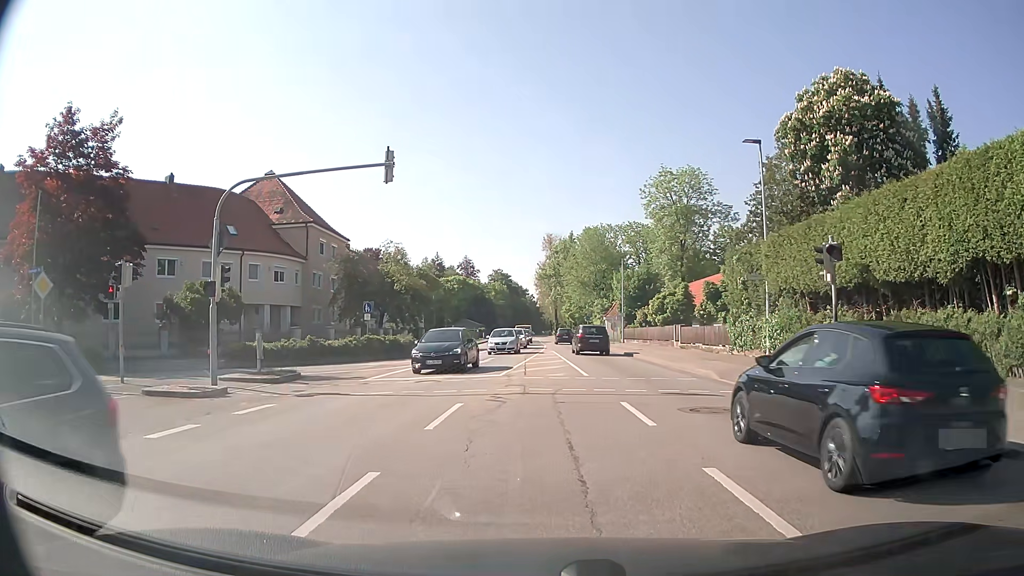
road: secondary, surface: asphalt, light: Day
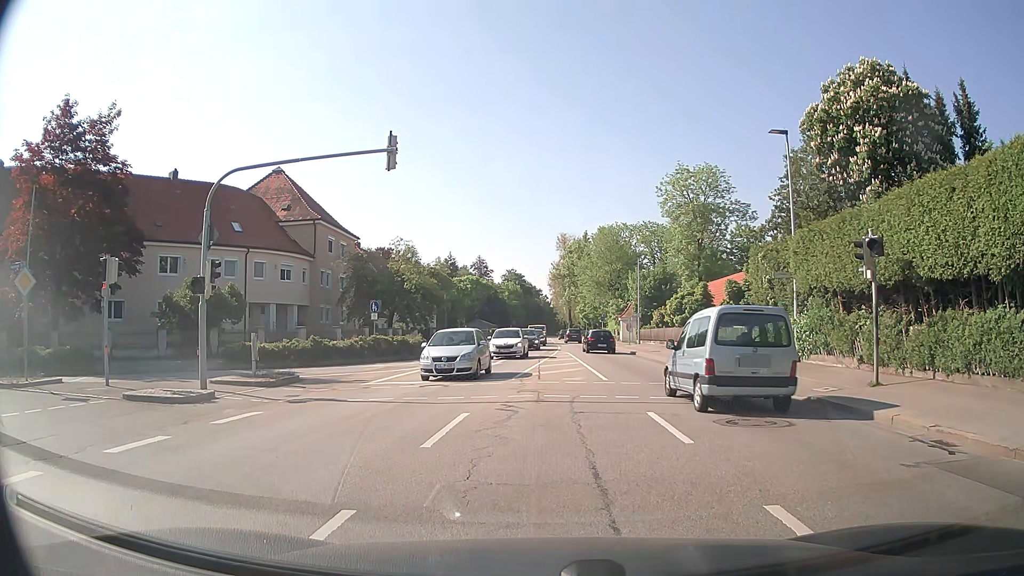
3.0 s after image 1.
(0.0, +1.4) m; 0°
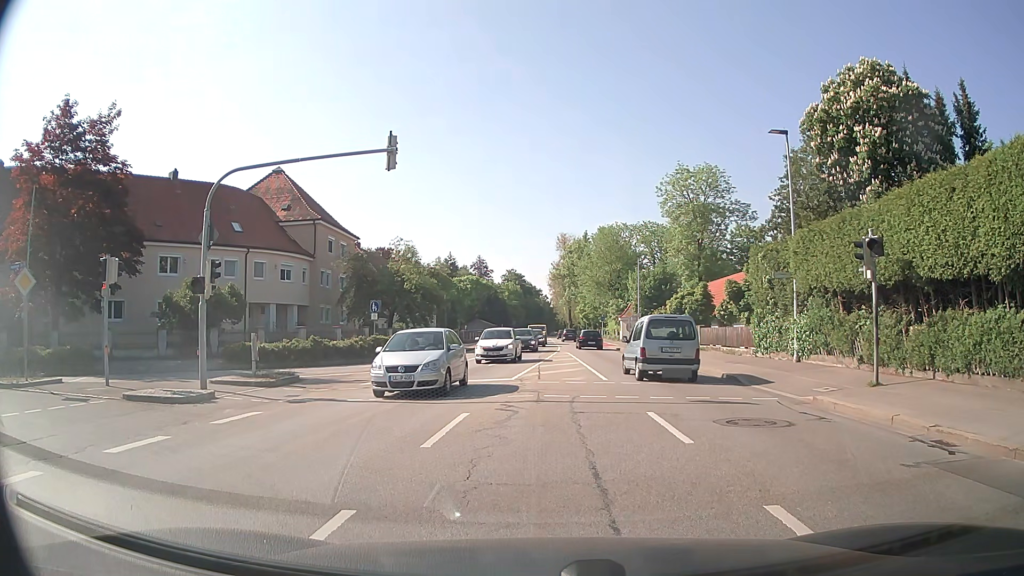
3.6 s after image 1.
(0.0, 0.0) m; 0°
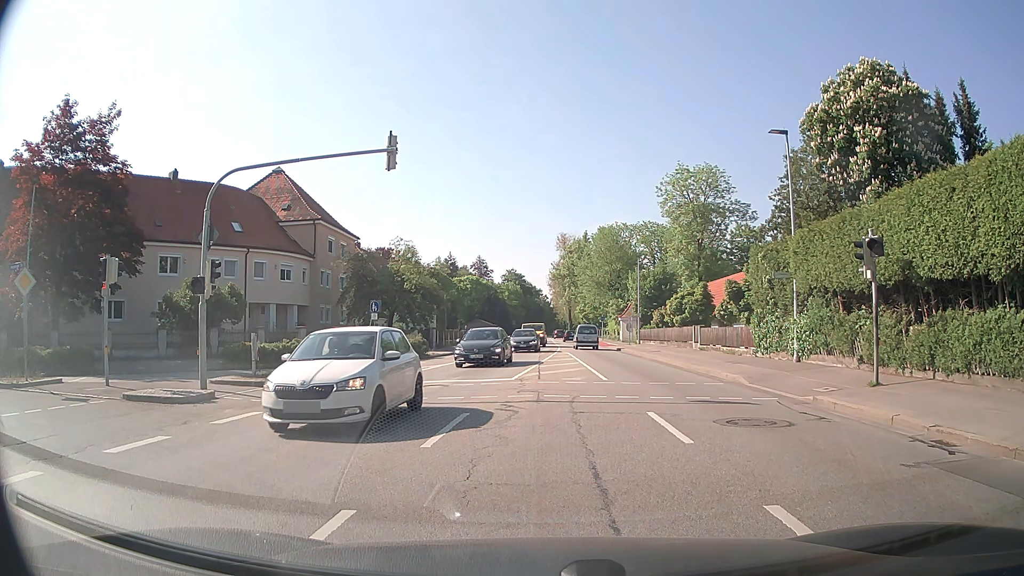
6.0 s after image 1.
(0.0, 0.0) m; 0°
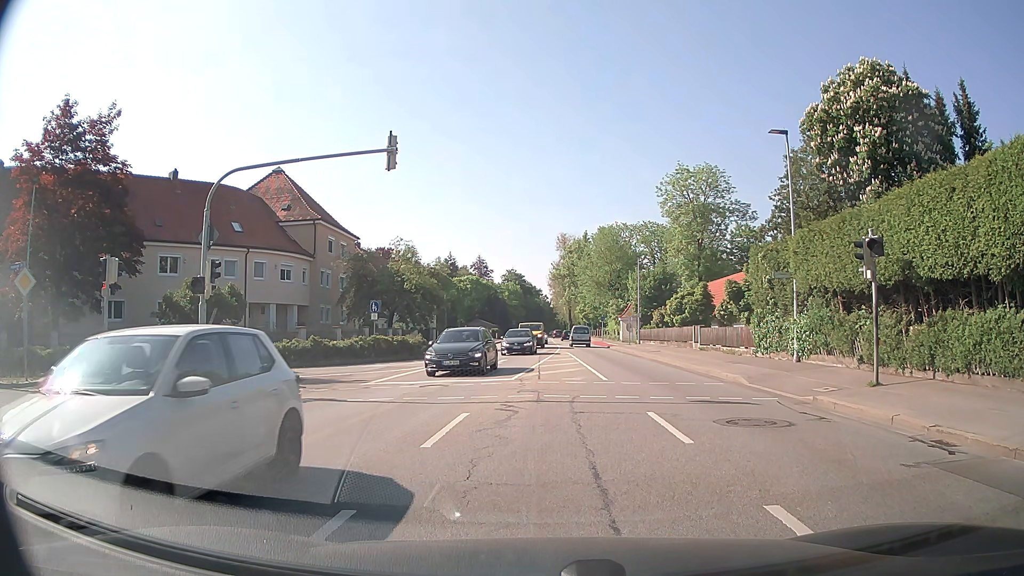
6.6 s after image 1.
(0.0, 0.0) m; 0°
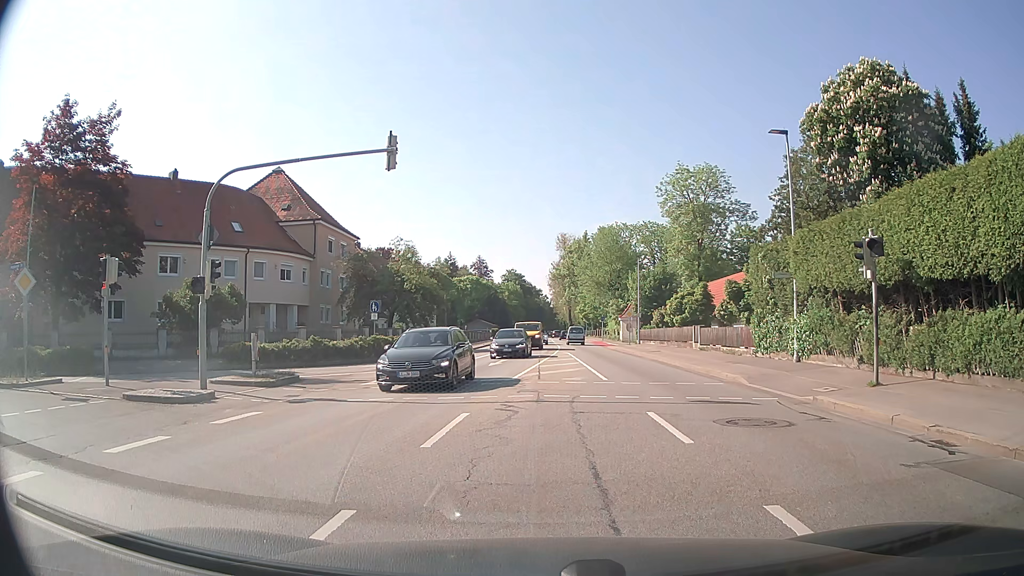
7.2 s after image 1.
(0.0, 0.0) m; 0°
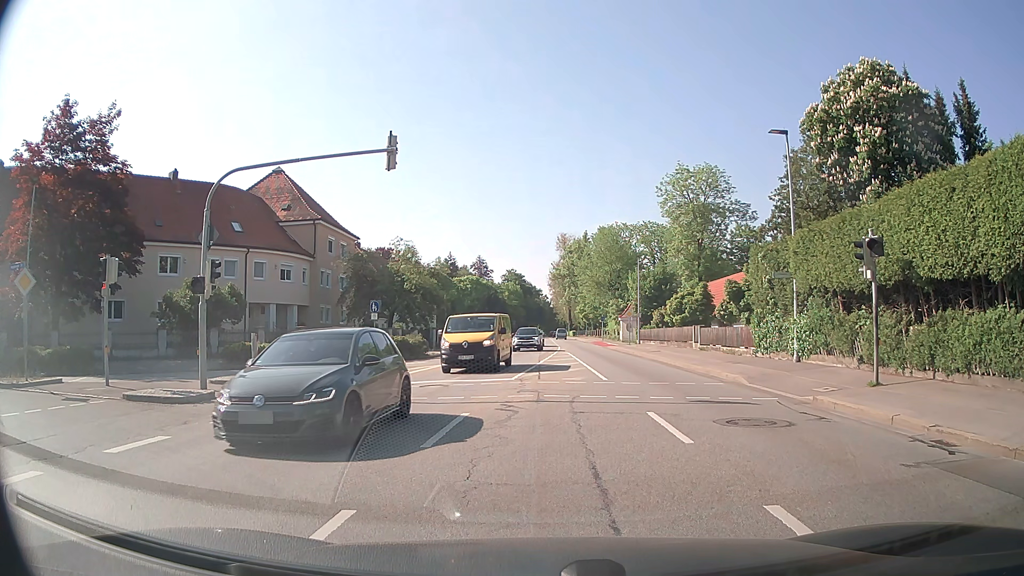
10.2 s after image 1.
(0.0, 0.0) m; 0°
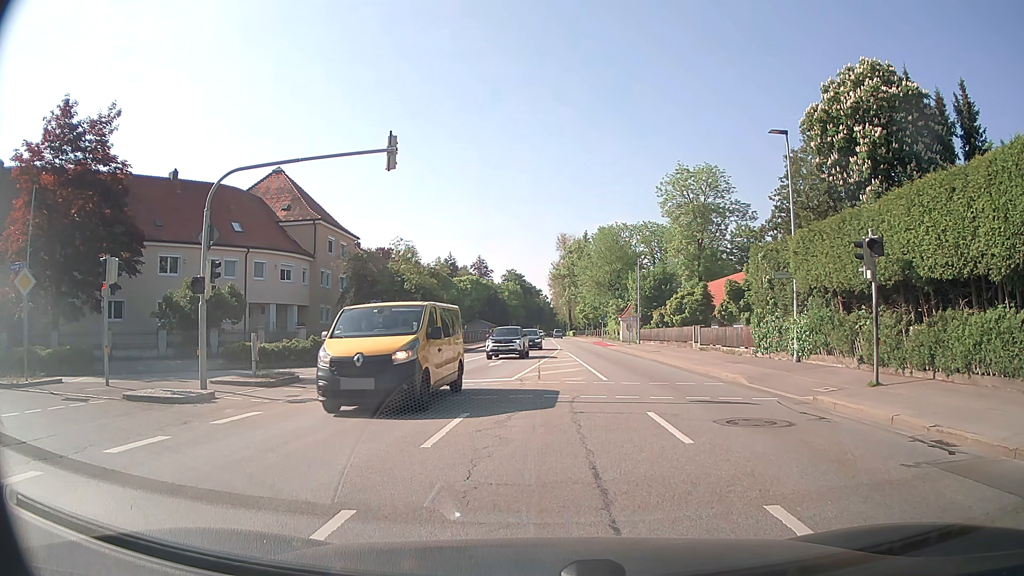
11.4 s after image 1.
(0.0, 0.0) m; 0°
(-5, +8) (-14, +11) (-24, +10) (-34, +9) (-44, +7) (-54, +6) (-64, +6) (-74, +6) (-84, +6) (-94, +6) m
